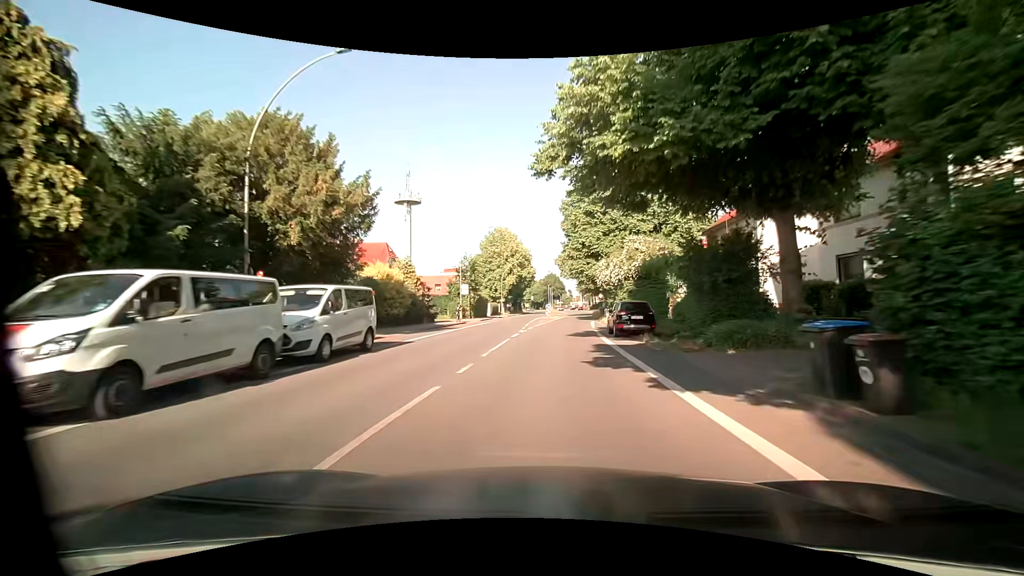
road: primary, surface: asphalt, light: Day
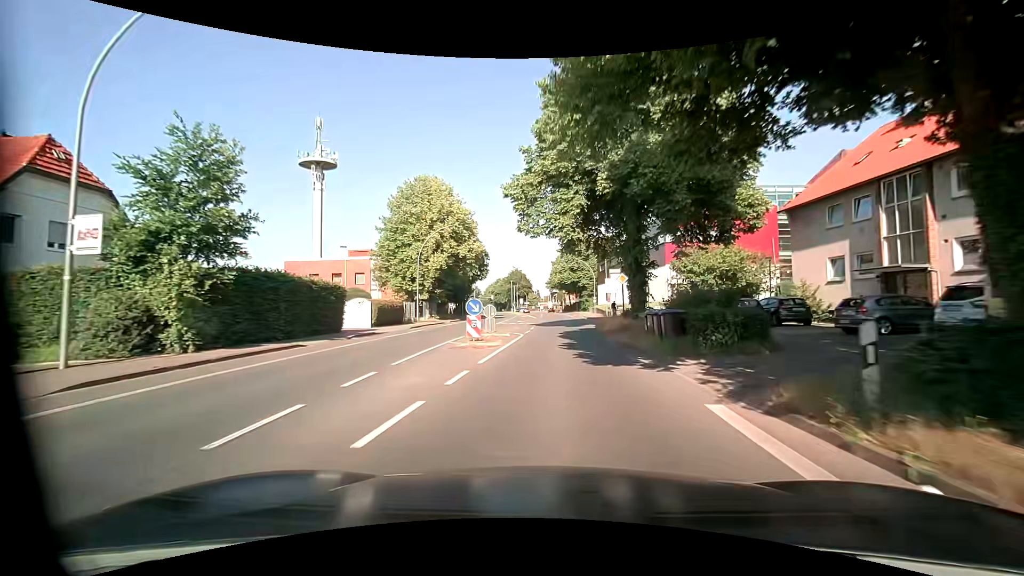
(+1.4, +40.6) m; +3°
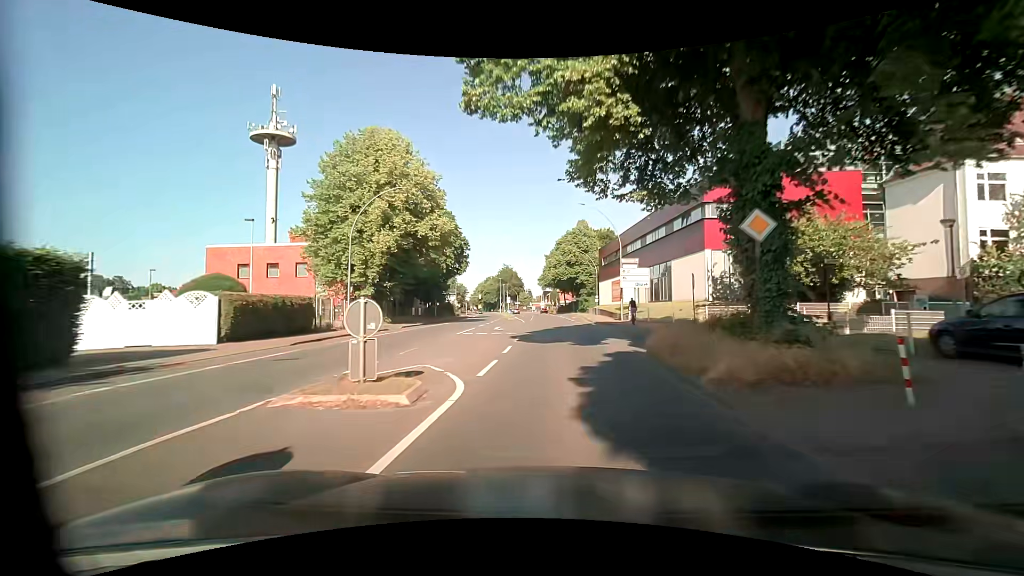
(+0.1, +16.2) m; +1°
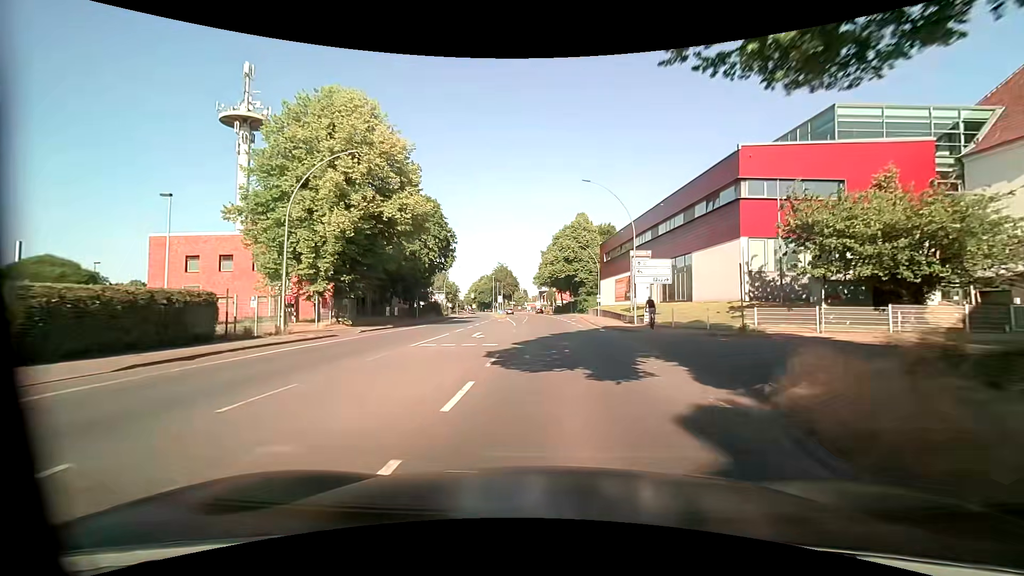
(0.0, +8.1) m; 0°
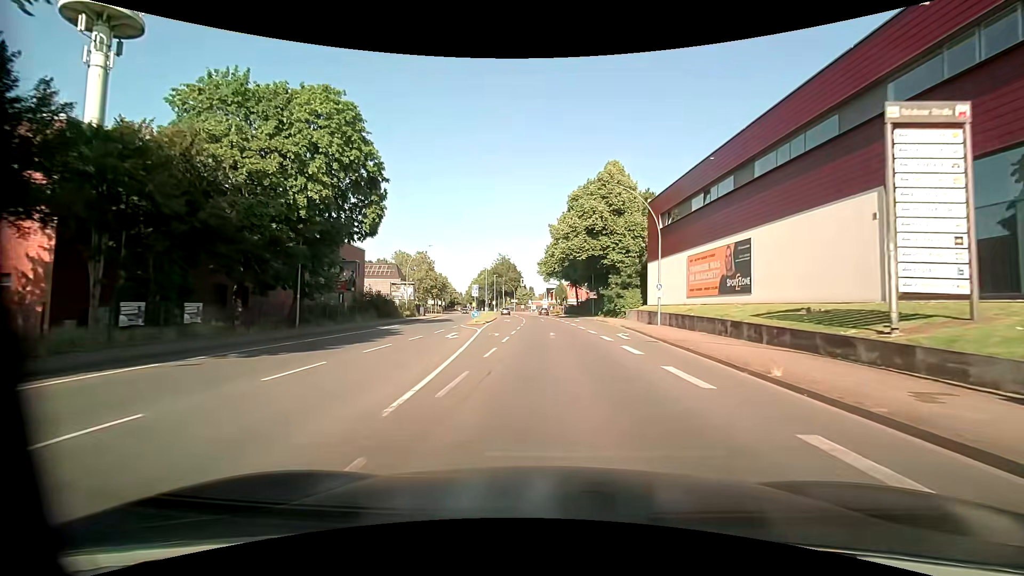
(+0.4, +32.3) m; 0°
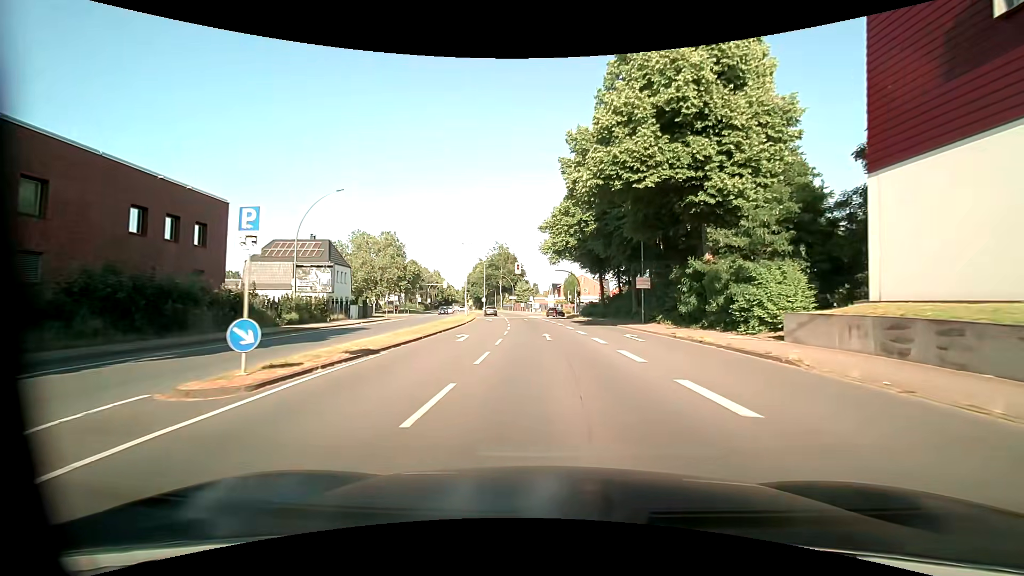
(-0.1, +32.2) m; 0°
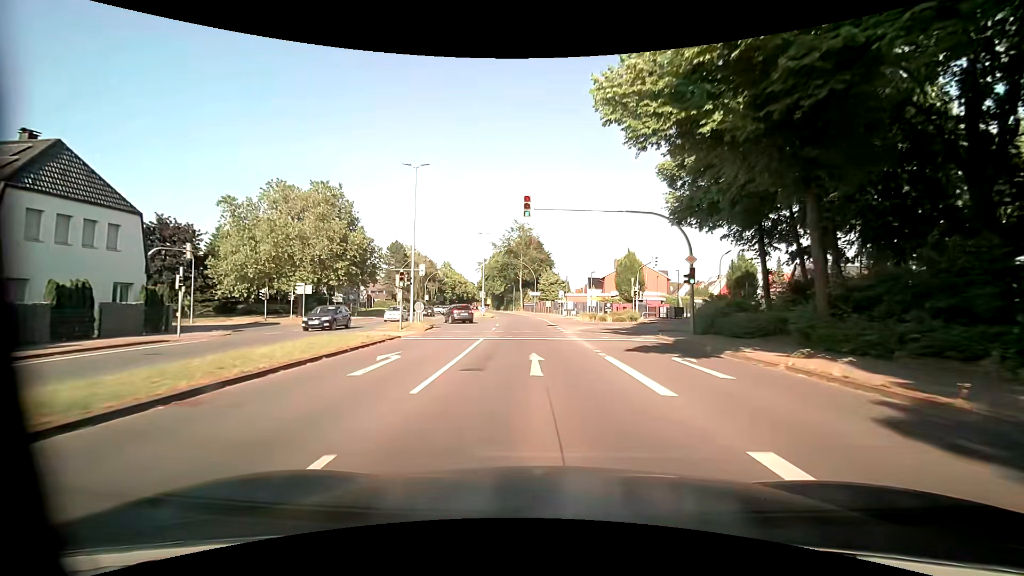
(-1.0, +40.4) m; -4°
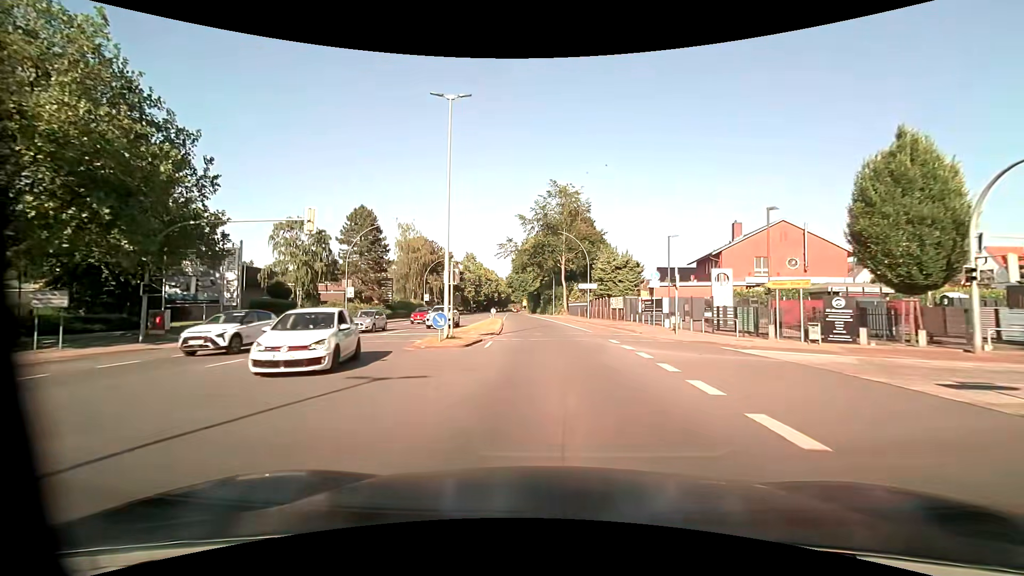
(-1.4, +40.4) m; -5°
(0, +10) (0, +20) (-1, +30) (-1, +40) (-2, +50) (-2, +60) (-3, +70) (-4, +80) (-5, +90) (-6, +100) m
